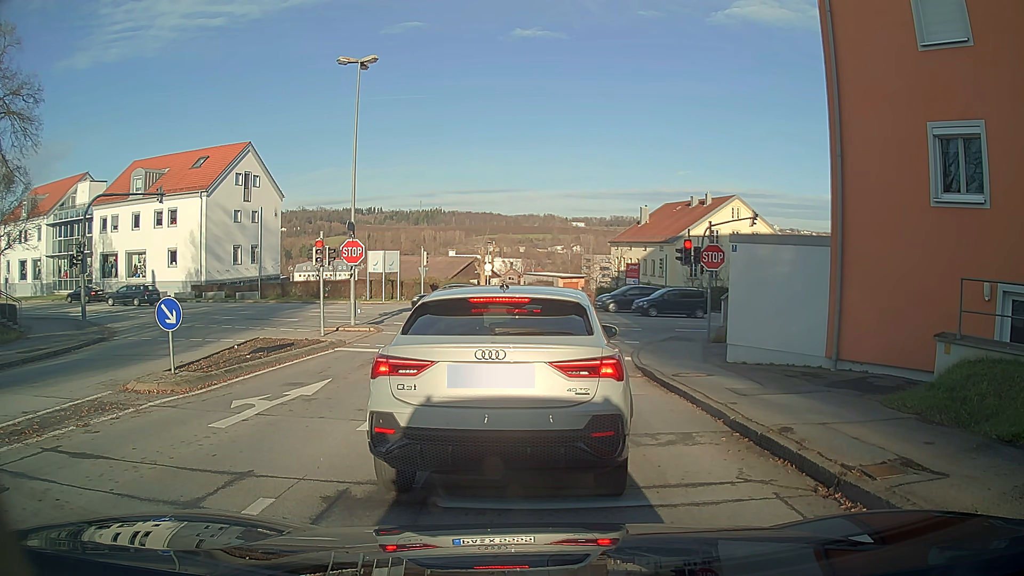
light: Day
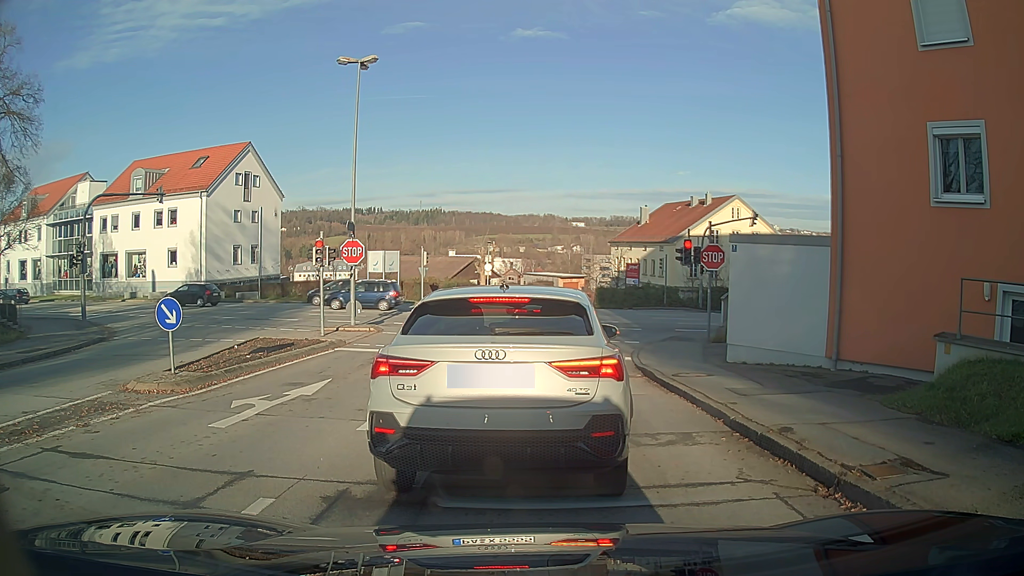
(0.0, 0.0) m; 0°
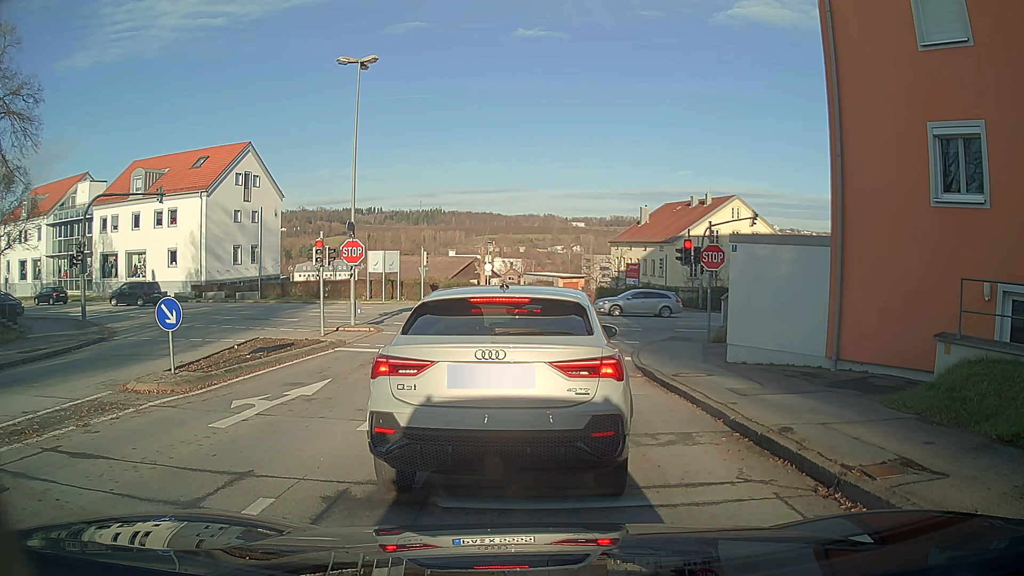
(0.0, 0.0) m; 0°
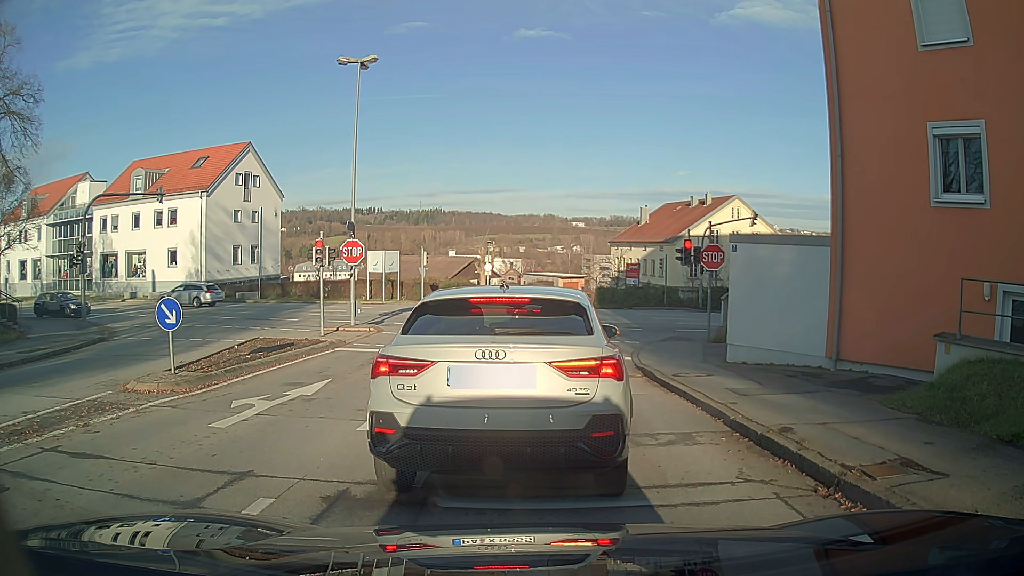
(0.0, 0.0) m; 0°
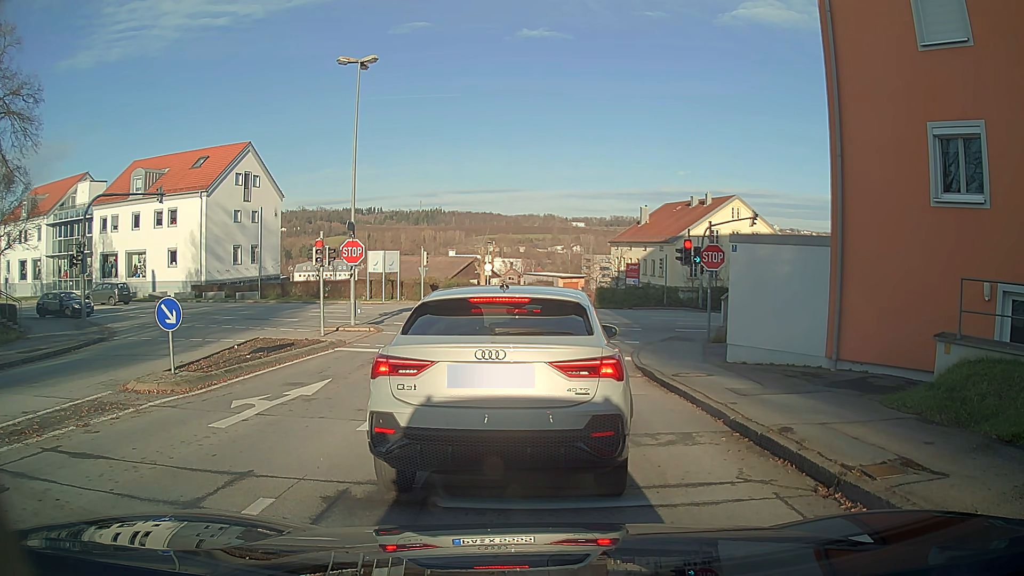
(0.0, 0.0) m; 0°
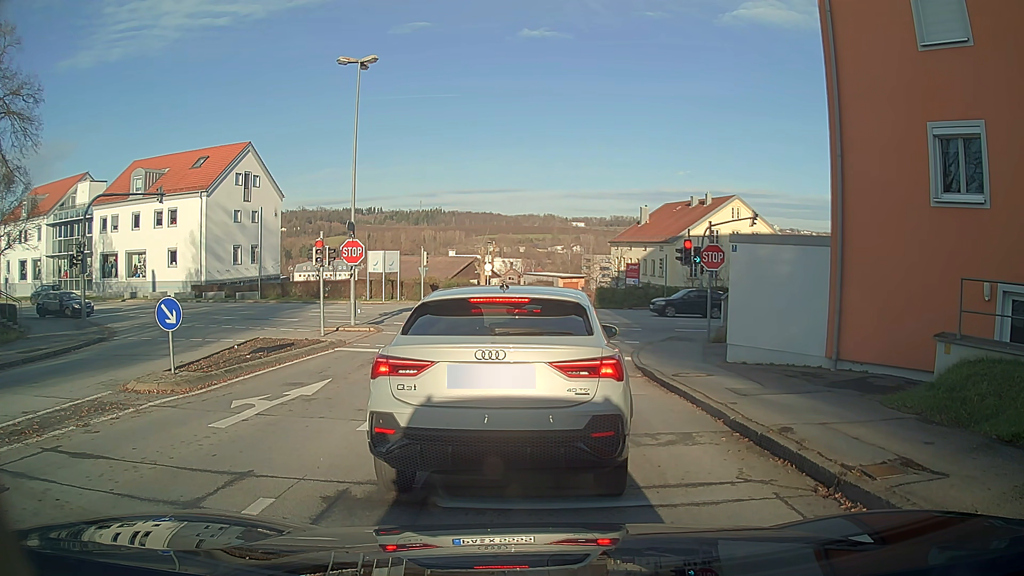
(0.0, 0.0) m; 0°
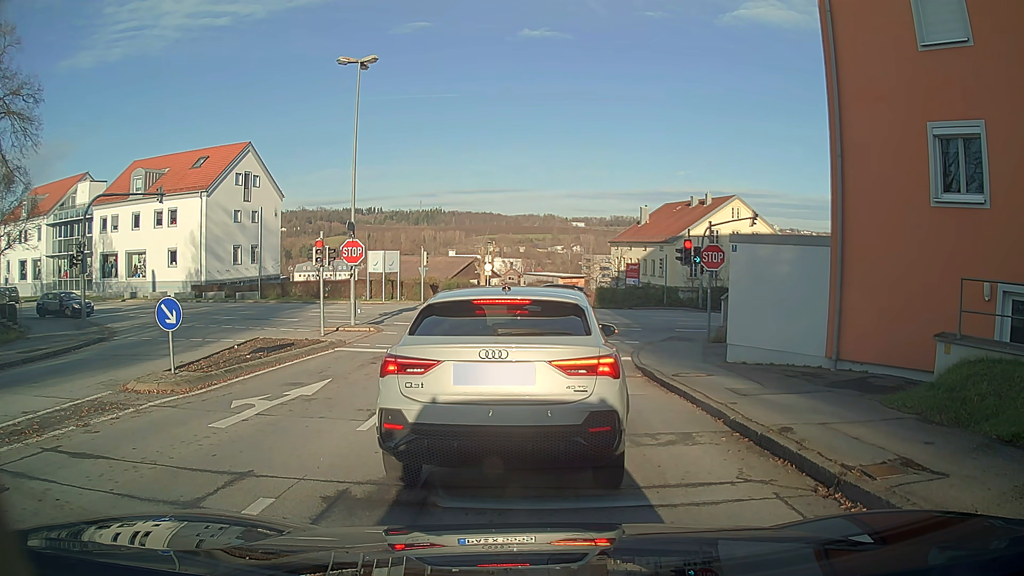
(0.0, 0.0) m; 0°
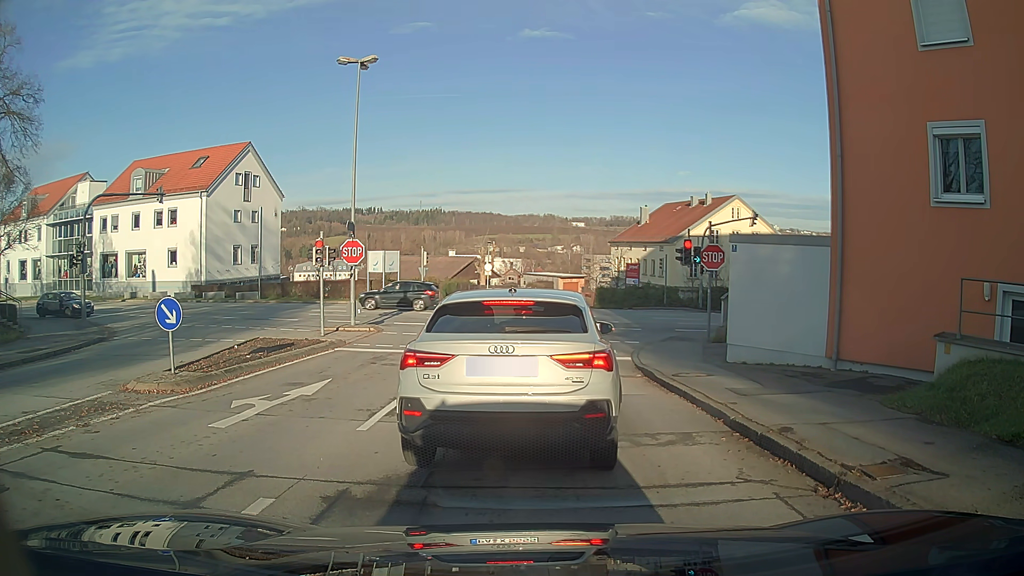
(0.0, 0.0) m; 0°
